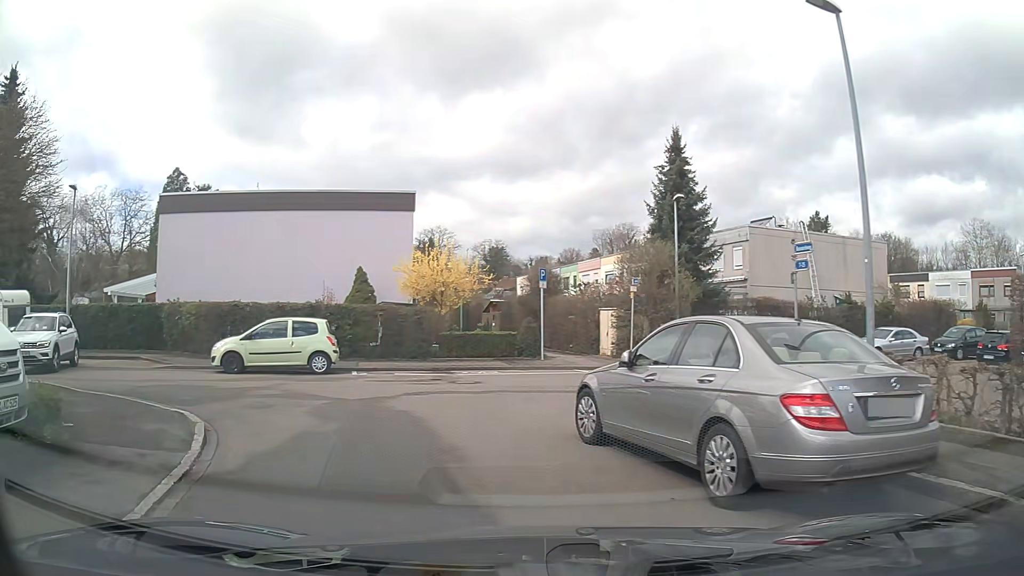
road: residential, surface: asphalt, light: Day
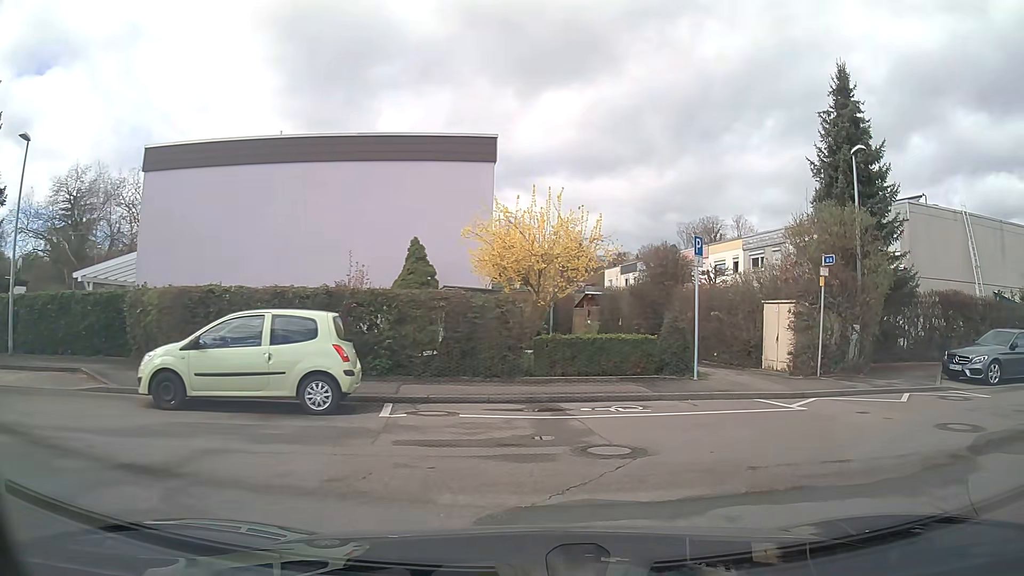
(-1.4, +8.1) m; -7°
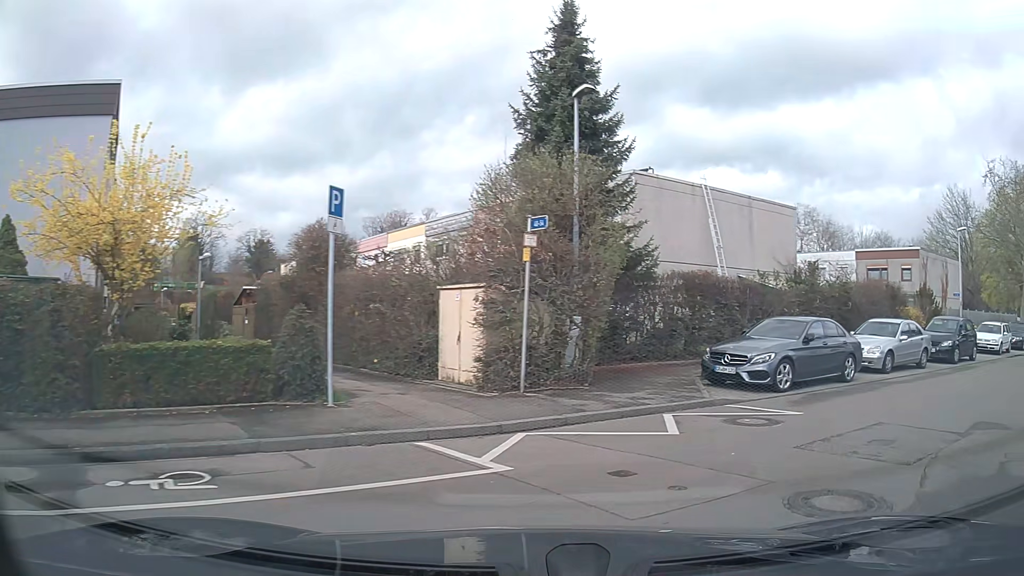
(+1.2, +5.0) m; +28°
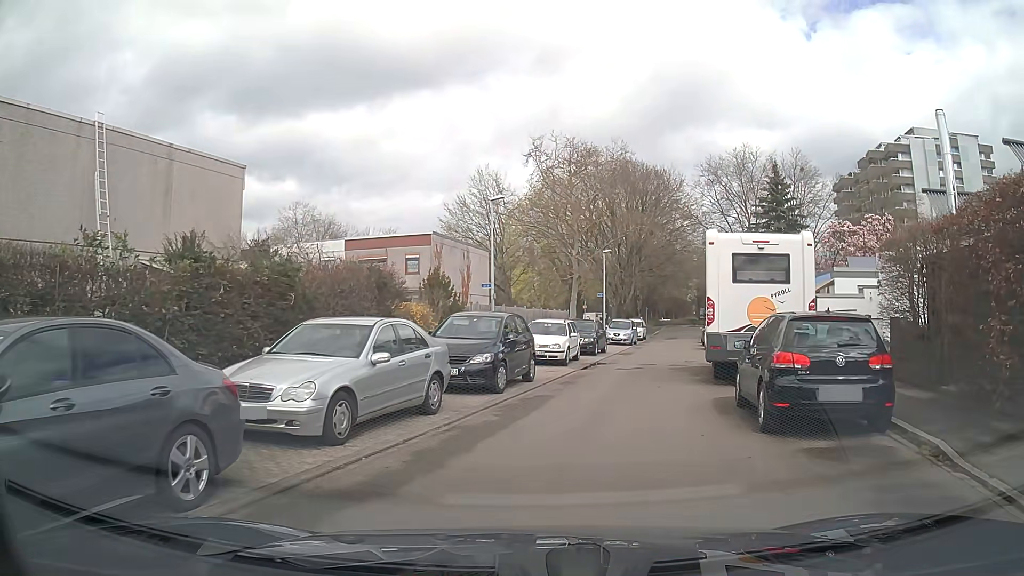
(+4.8, +9.5) m; +41°
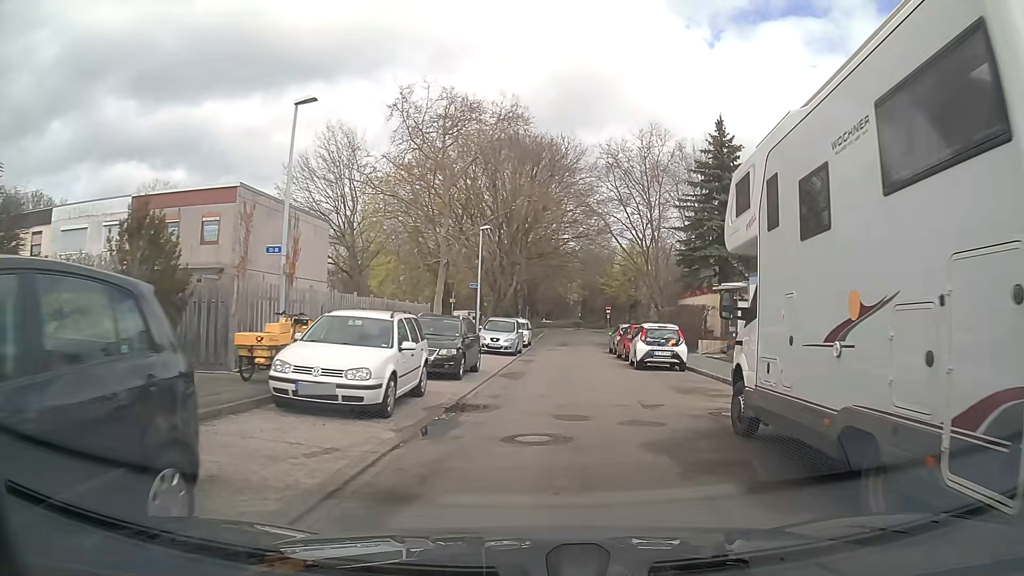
(+0.9, +12.4) m; +10°
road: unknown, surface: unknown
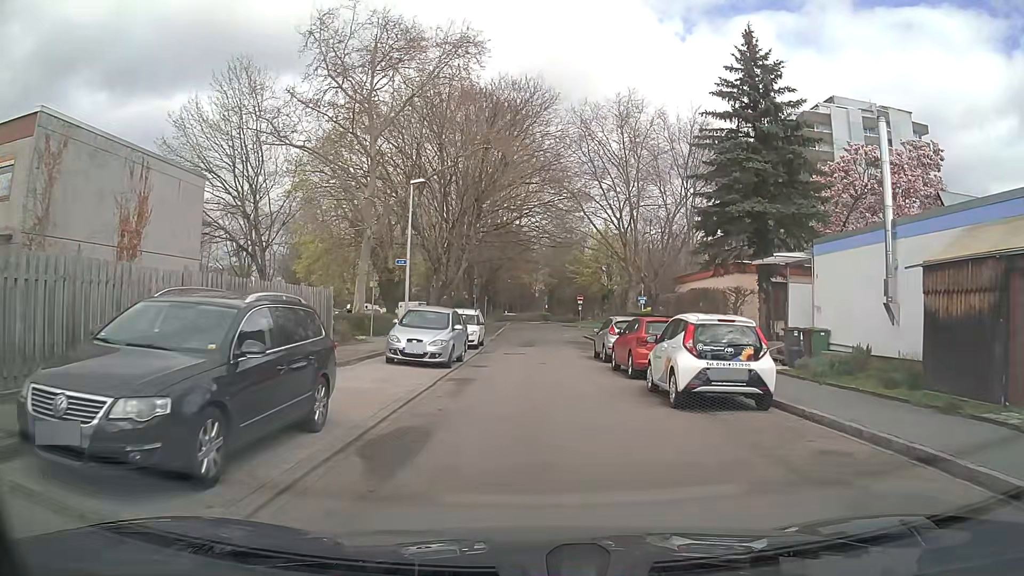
(+0.6, +10.9) m; +4°
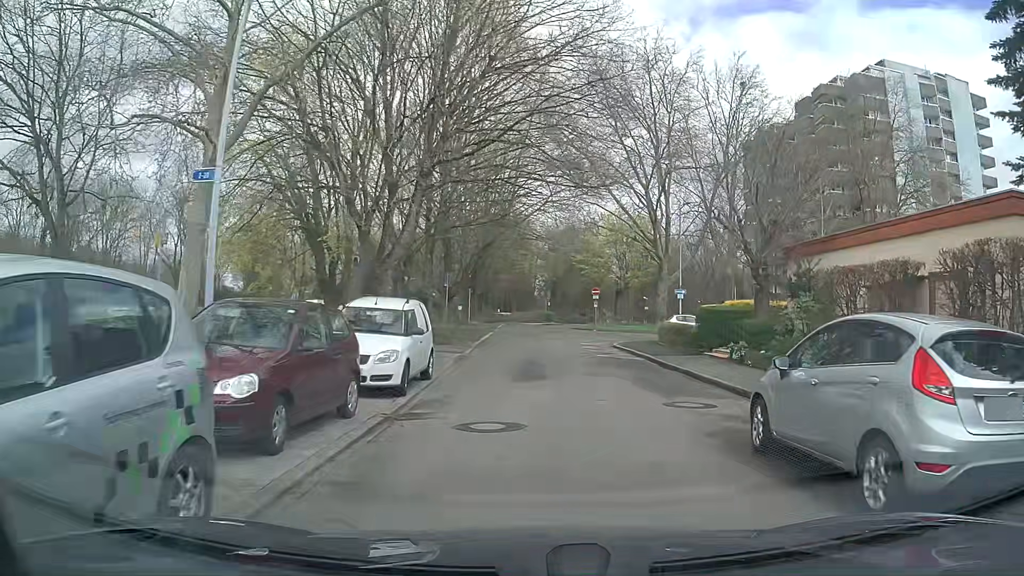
(-0.3, +16.7) m; 0°
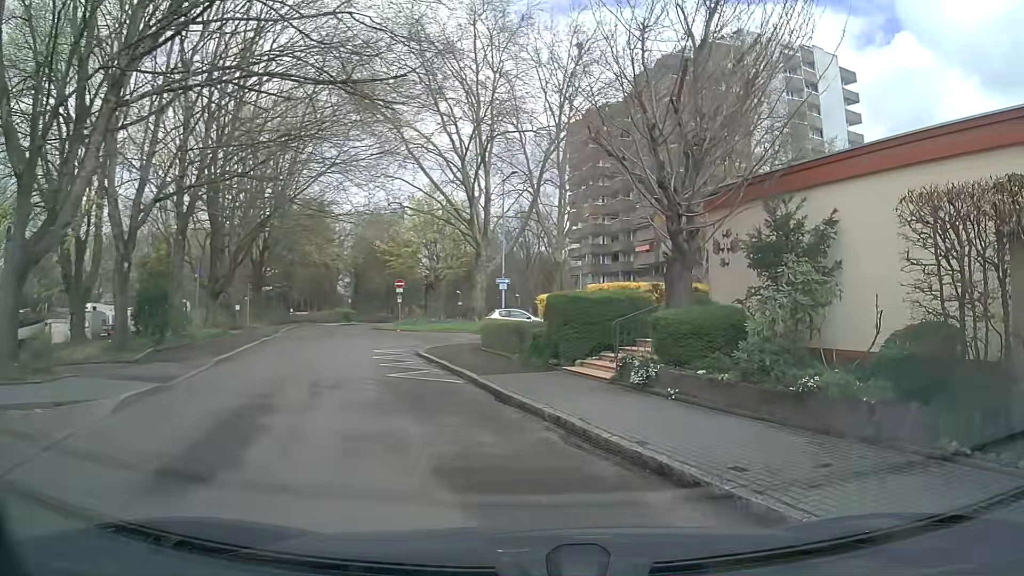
(+0.8, +8.6) m; +17°
